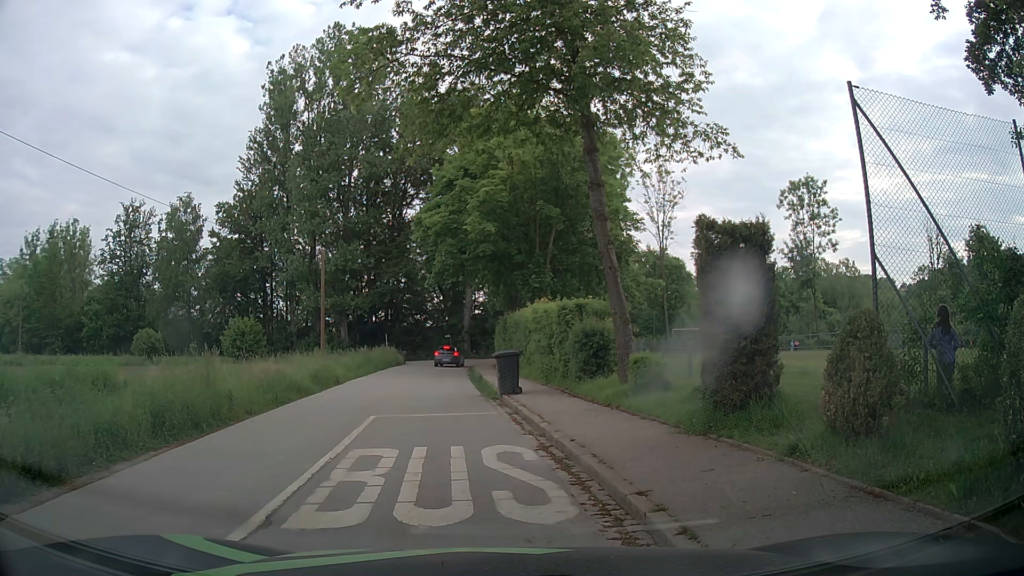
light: Day
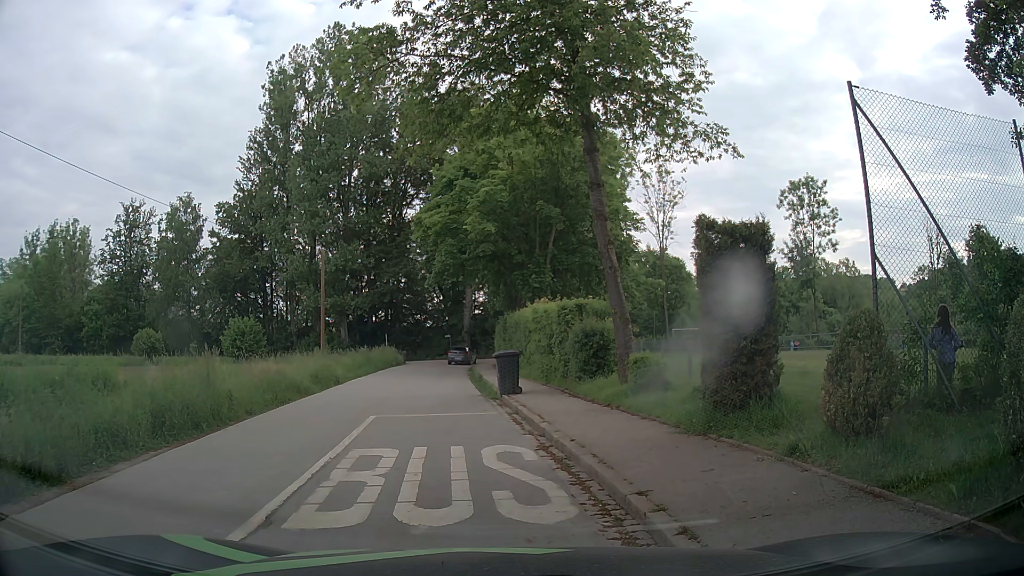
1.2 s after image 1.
(0.0, 0.0) m; 0°
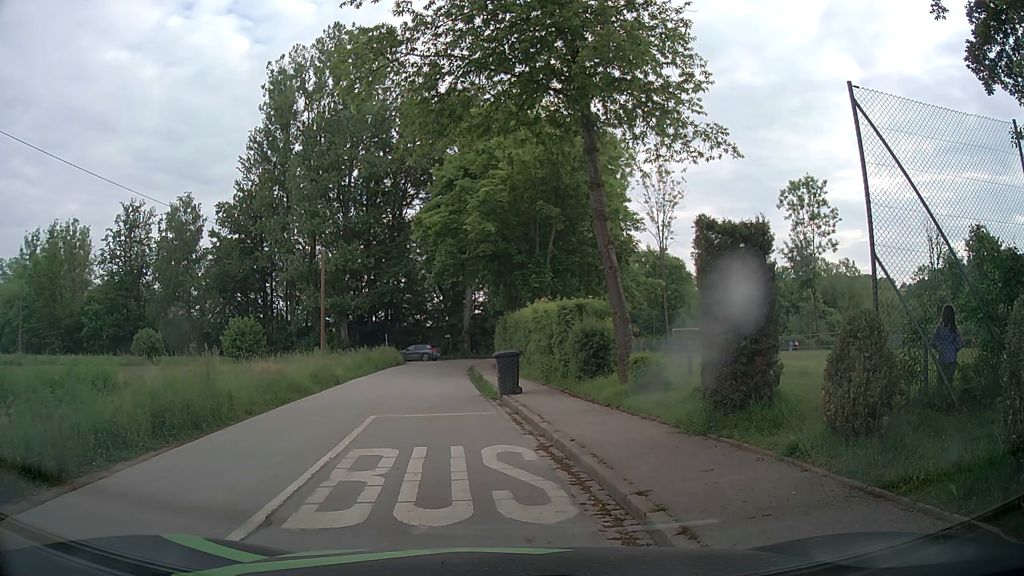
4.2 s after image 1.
(0.0, 0.0) m; 0°
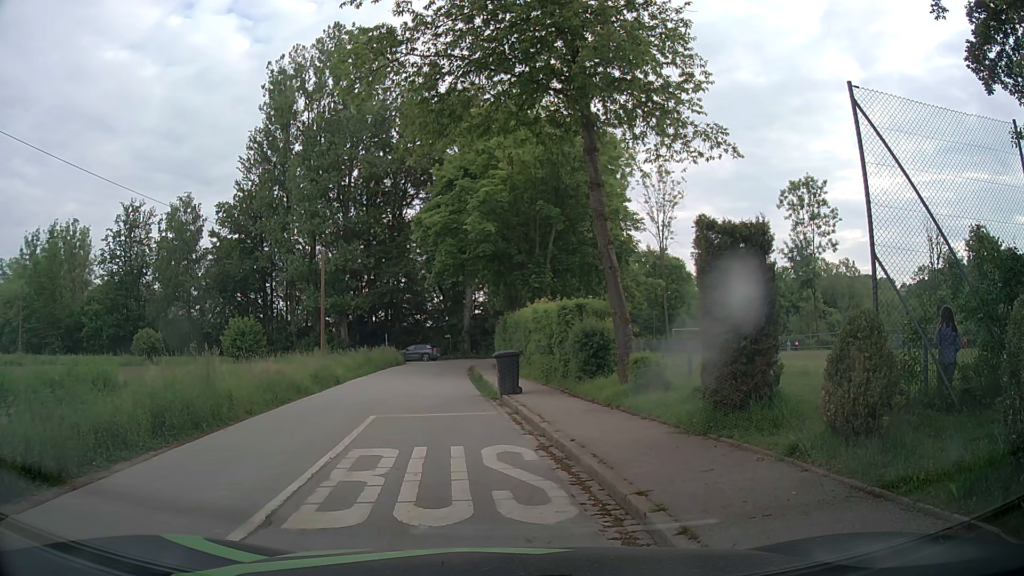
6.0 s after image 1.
(0.0, 0.0) m; 0°
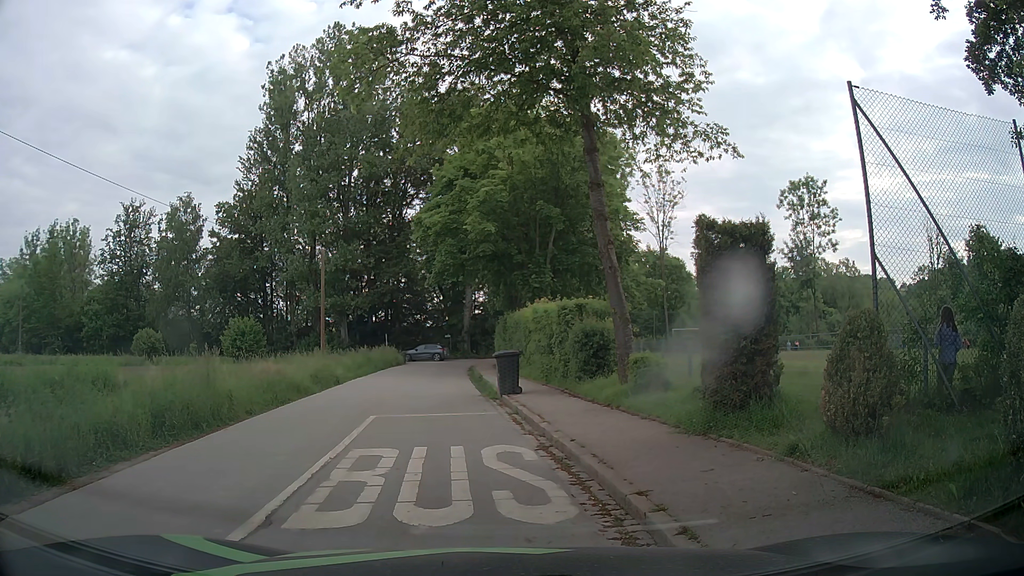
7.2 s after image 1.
(0.0, 0.0) m; 0°
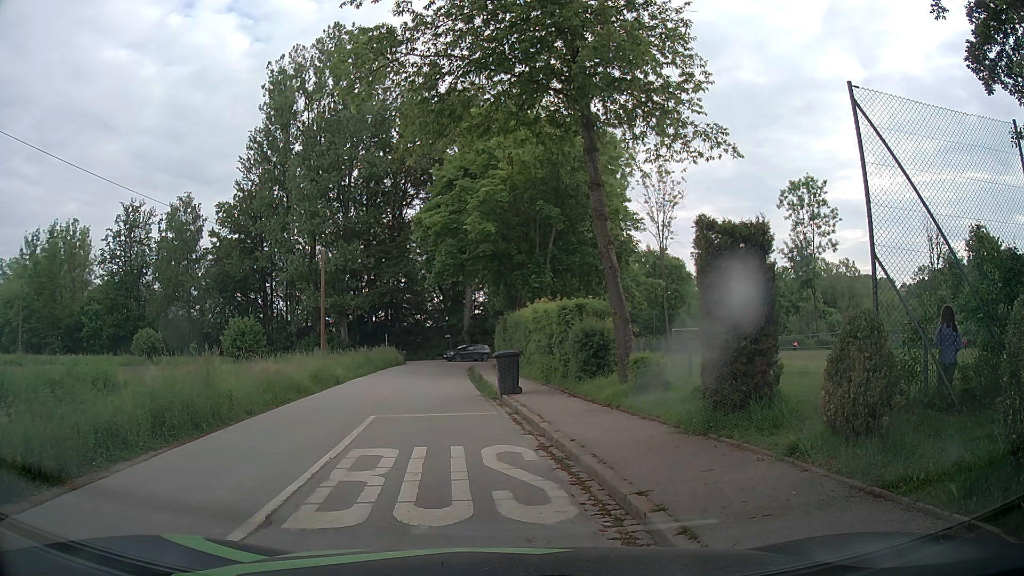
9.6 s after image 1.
(0.0, 0.0) m; 0°
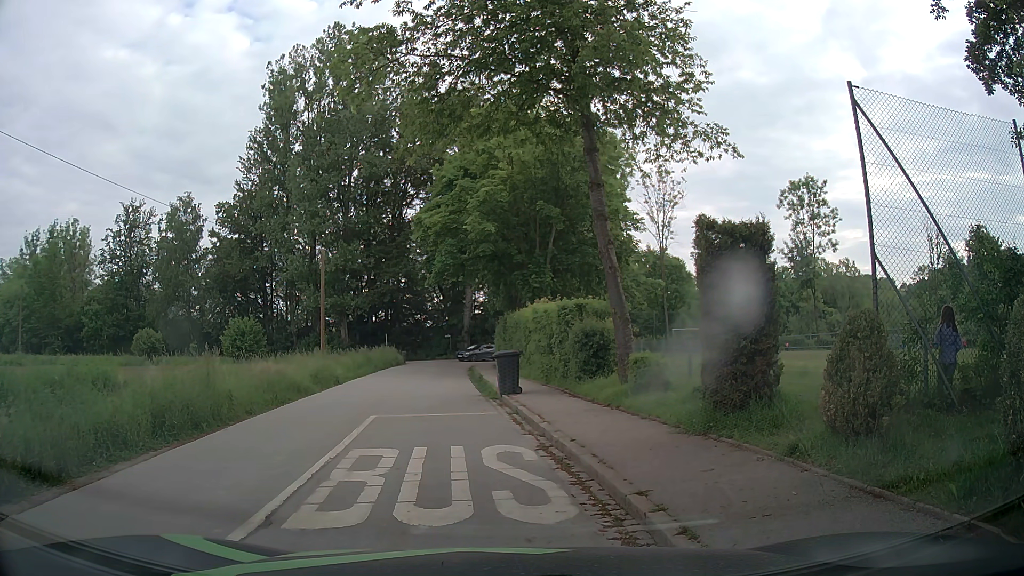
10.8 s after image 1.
(0.0, 0.0) m; 0°
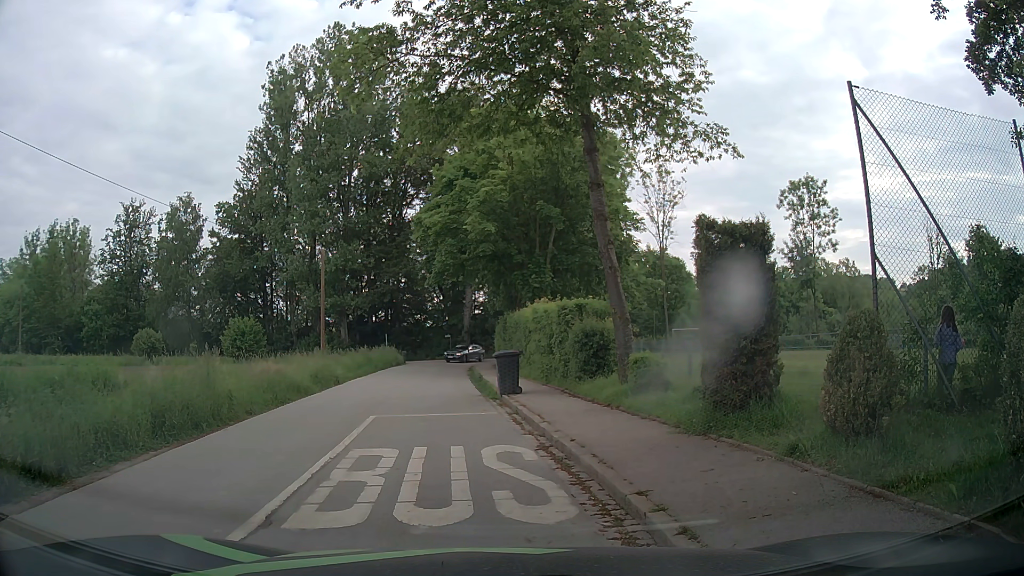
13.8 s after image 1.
(0.0, 0.0) m; 0°
